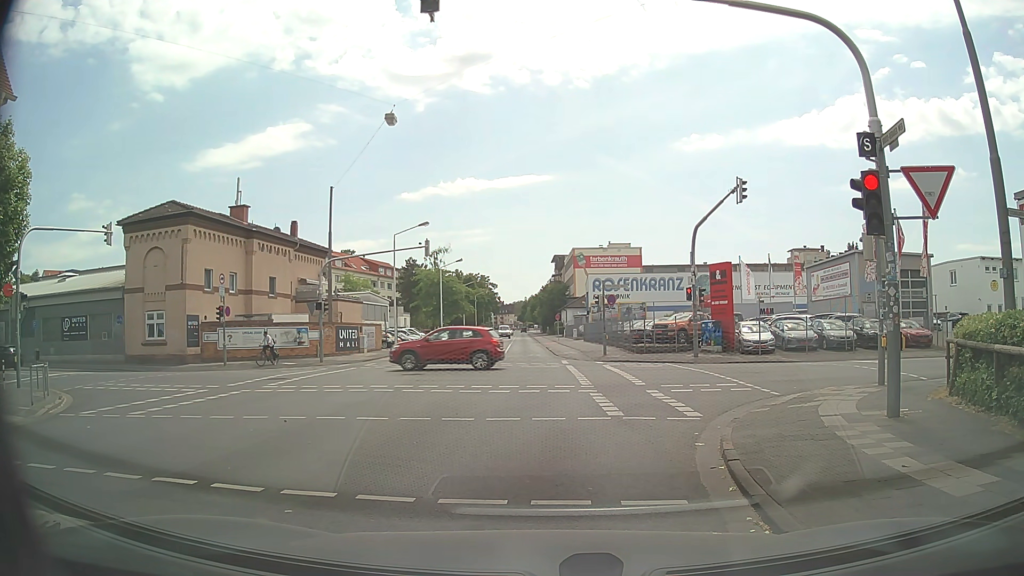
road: secondary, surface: asphalt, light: Day
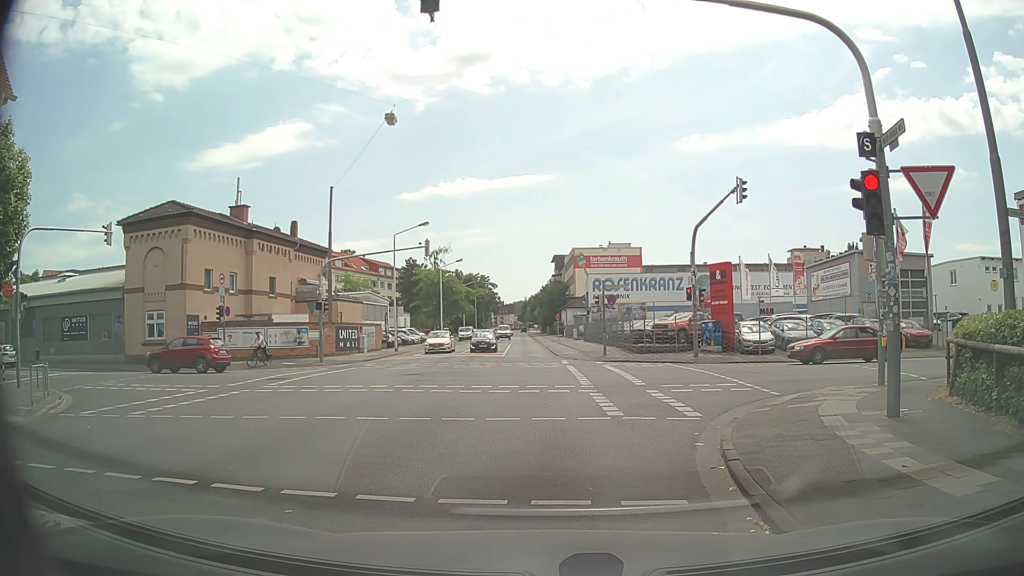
(0.0, 0.0) m; 0°
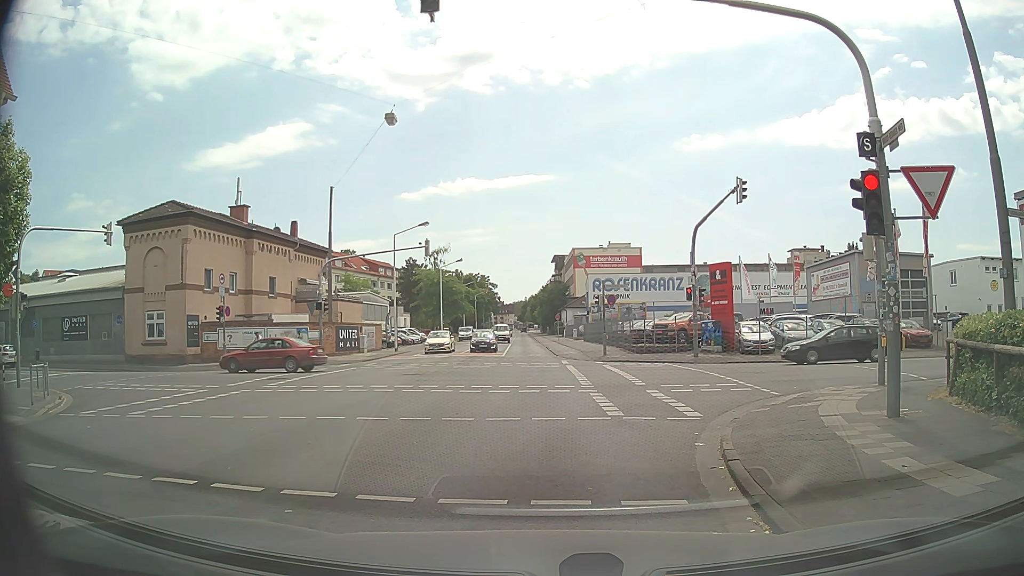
(0.0, 0.0) m; 0°
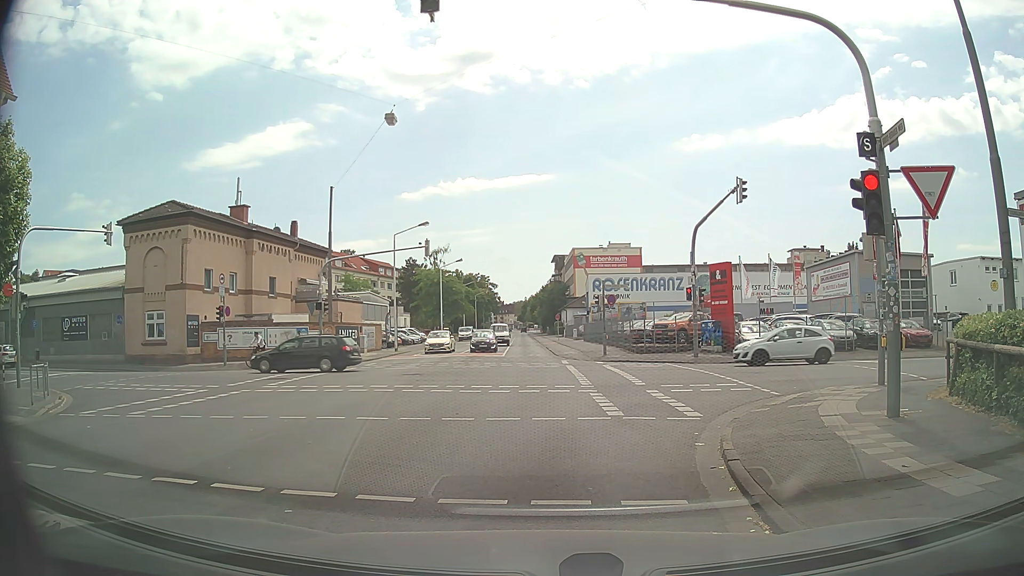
(0.0, 0.0) m; 0°
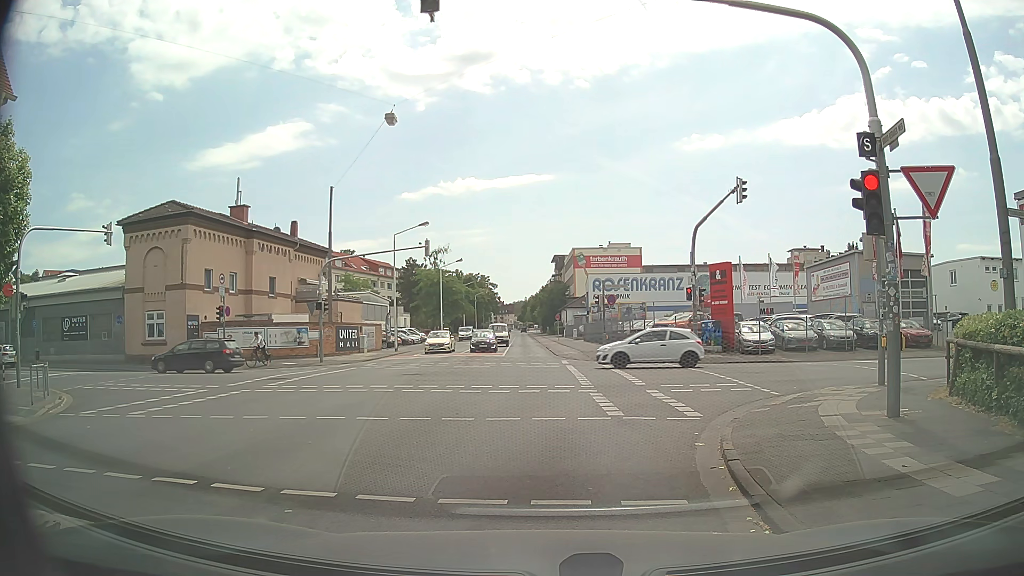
(0.0, 0.0) m; 0°
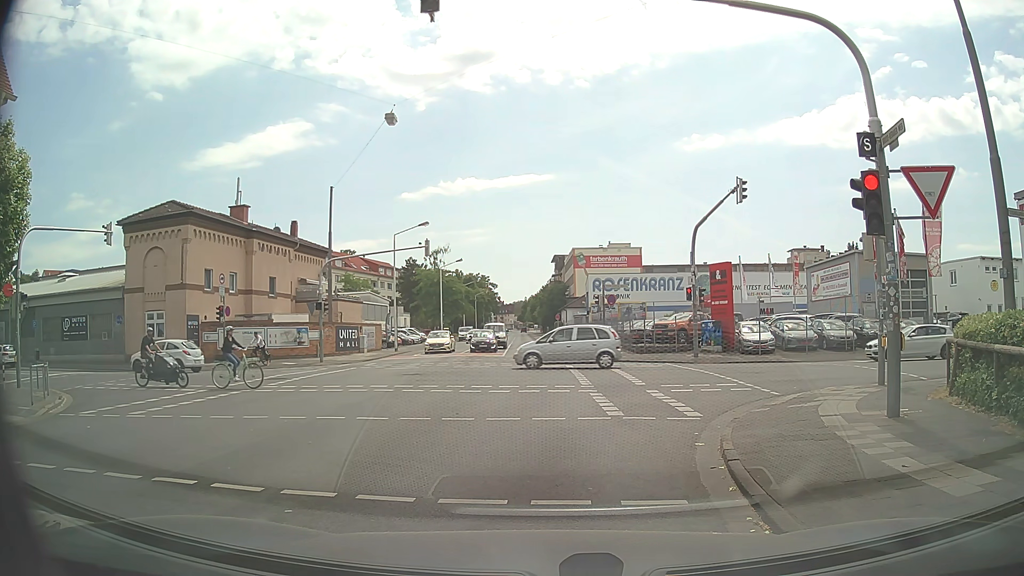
(0.0, 0.0) m; 0°
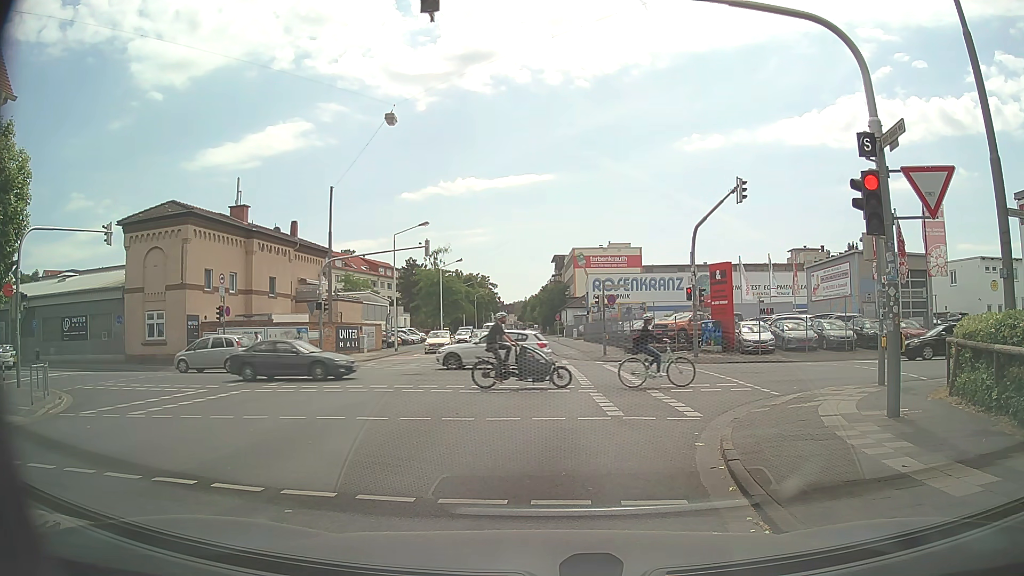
(0.0, 0.0) m; 0°
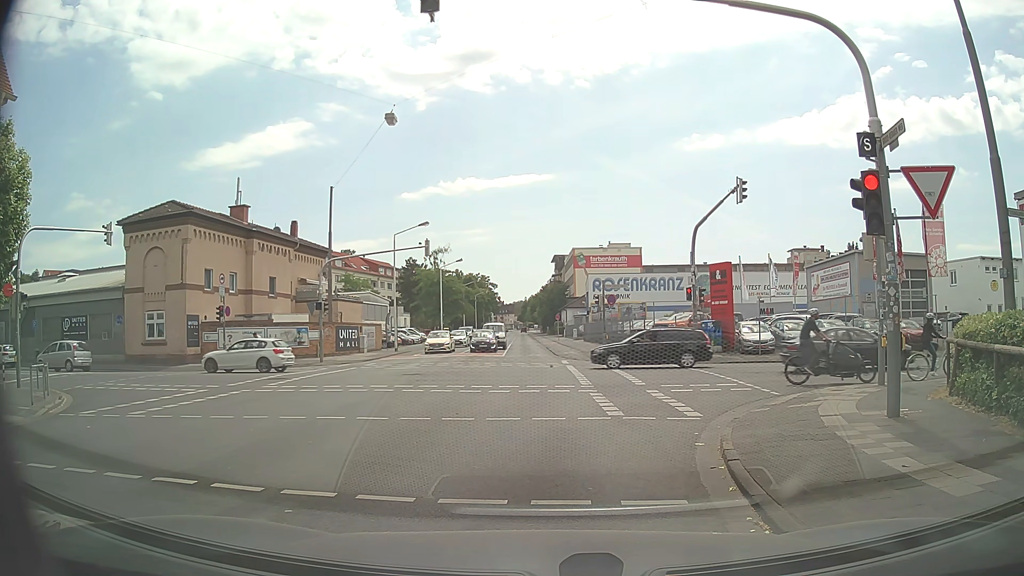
(0.0, 0.0) m; 0°
(0, +10) (+1, +20) (+1, +30) (+2, +40) (+2, +50) (+2, +60) (+2, +70) (+3, +80) (+3, +90) (+3, +100) m
